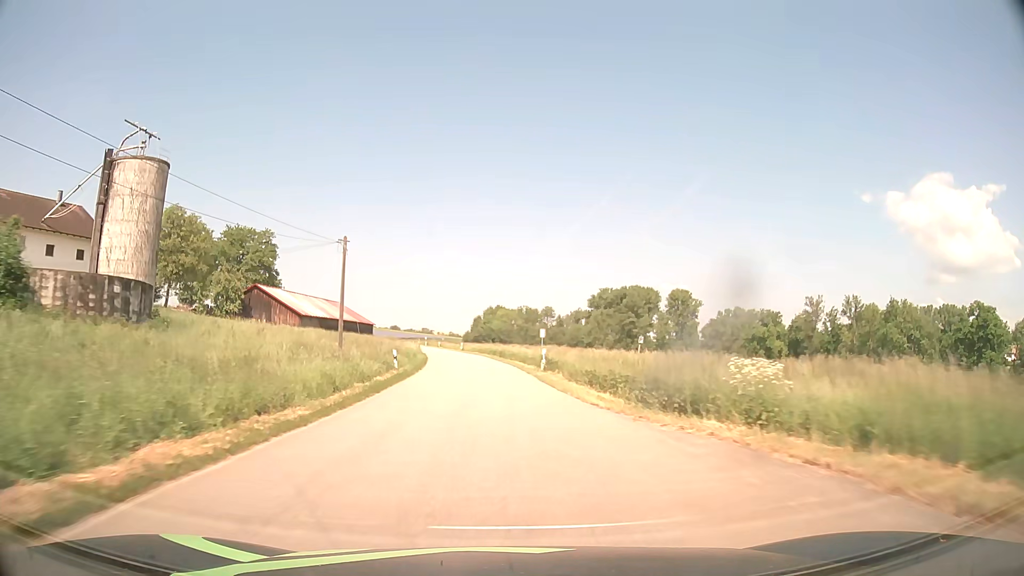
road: tertiary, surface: asphalt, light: Day
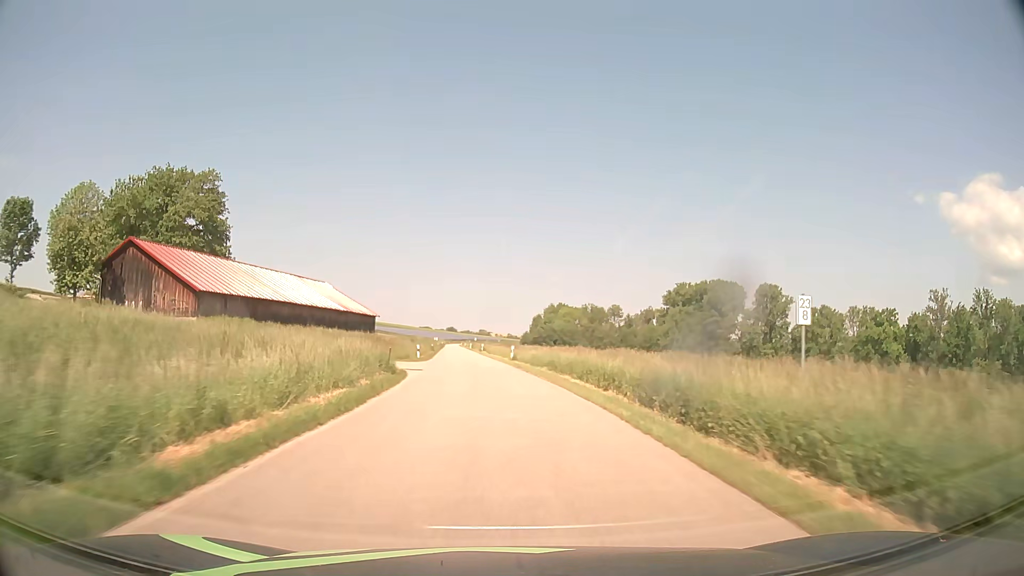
(-2.3, +43.0) m; -5°
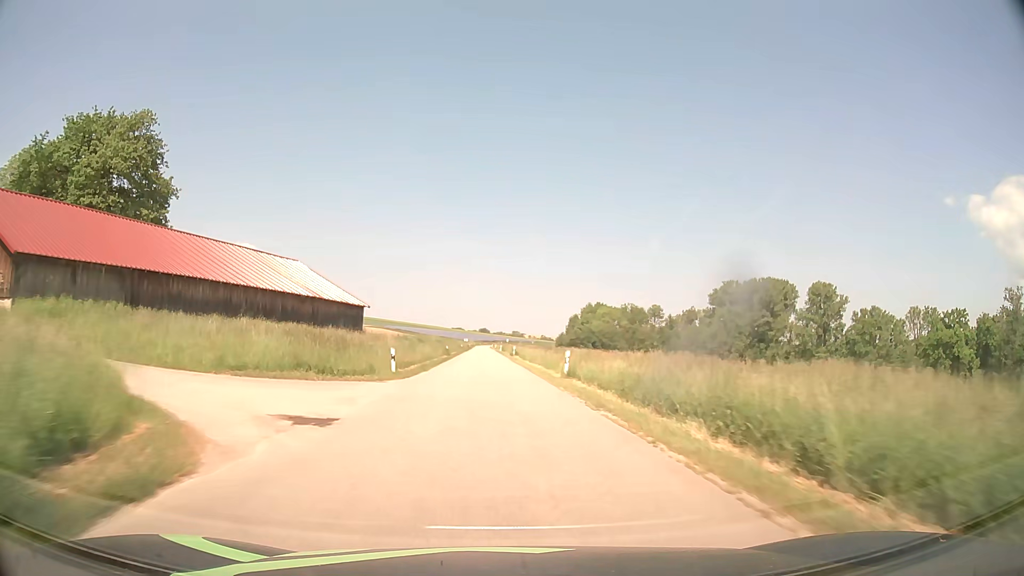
(-0.5, +21.6) m; -3°
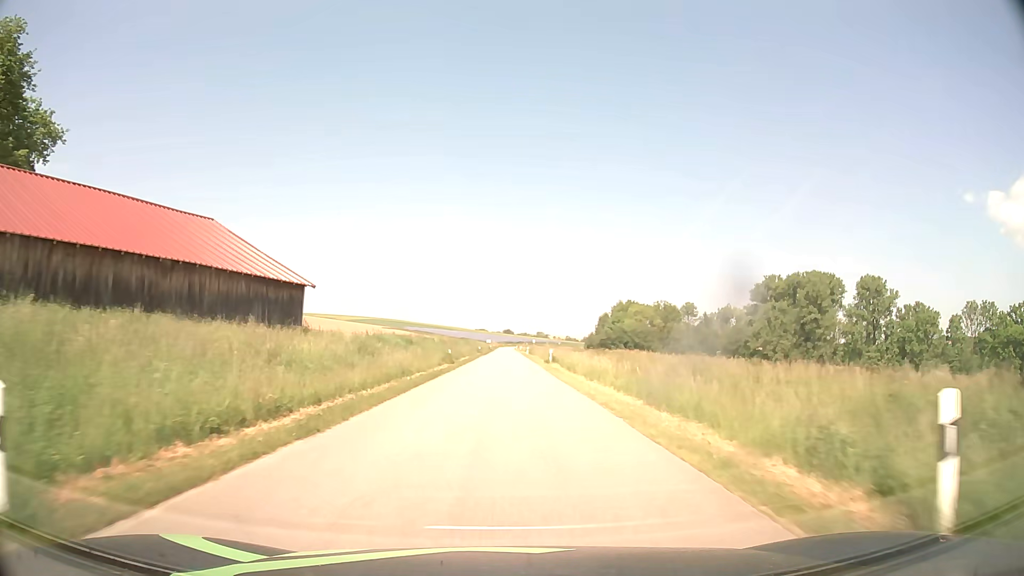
(-0.5, +21.6) m; -2°
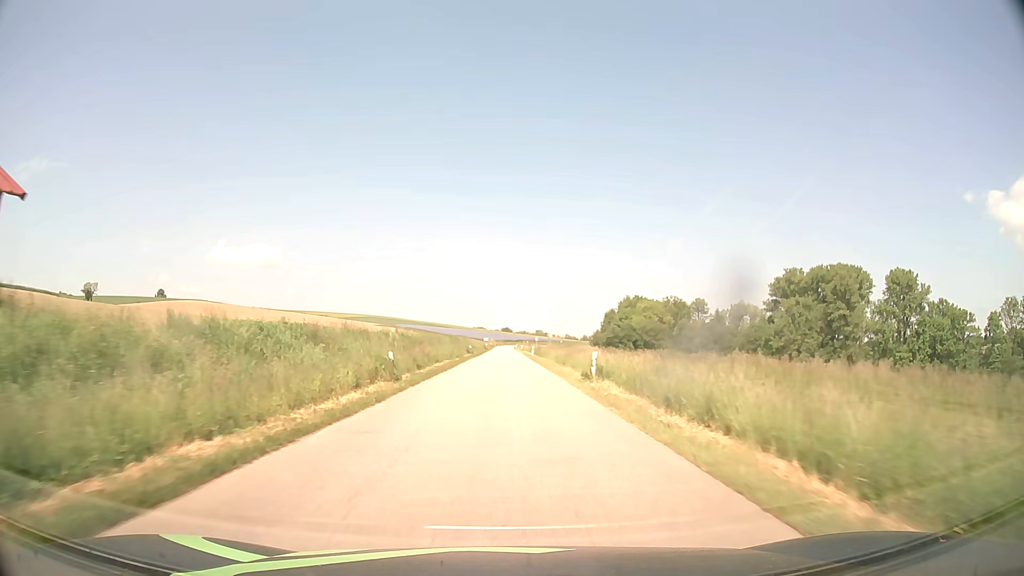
(0.0, +21.6) m; 0°
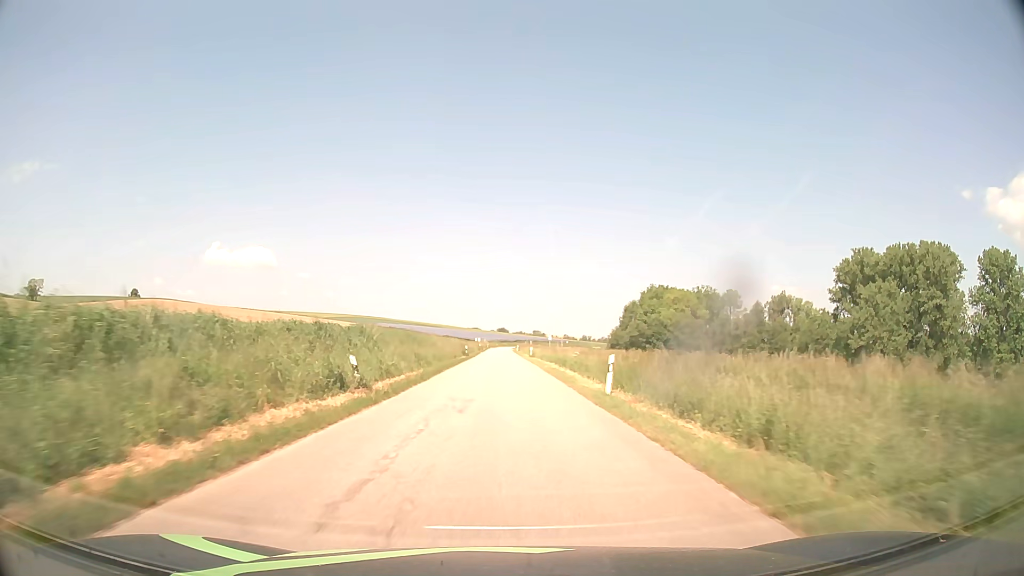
(+0.1, +54.0) m; 0°
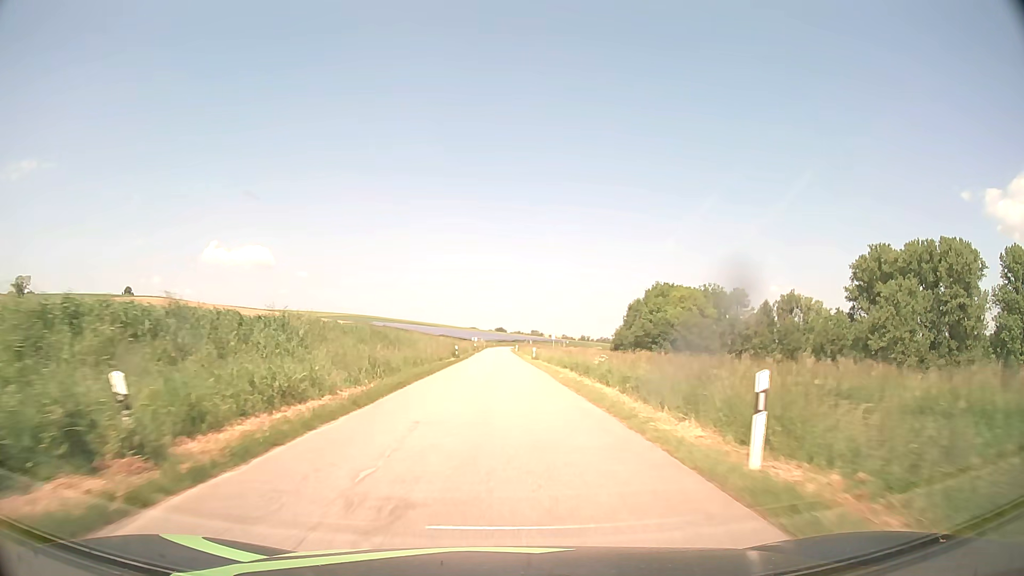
(0.0, +10.8) m; 0°
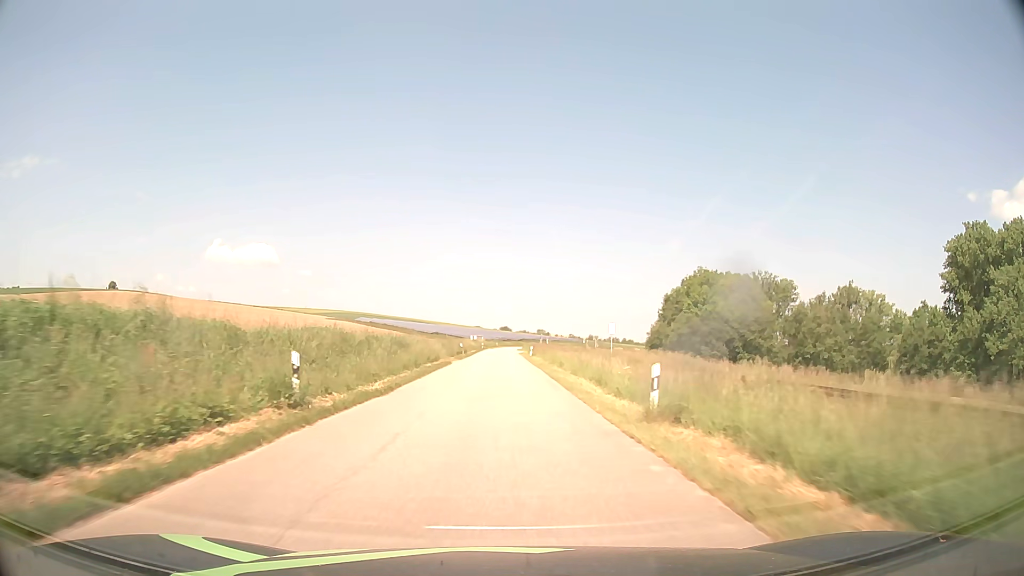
(0.0, +43.1) m; 0°
(0, +10) (0, +20) (0, +30) (0, +40) (0, +50) (0, +60) (0, +70) (0, +80) (0, +90) (0, +100) m
